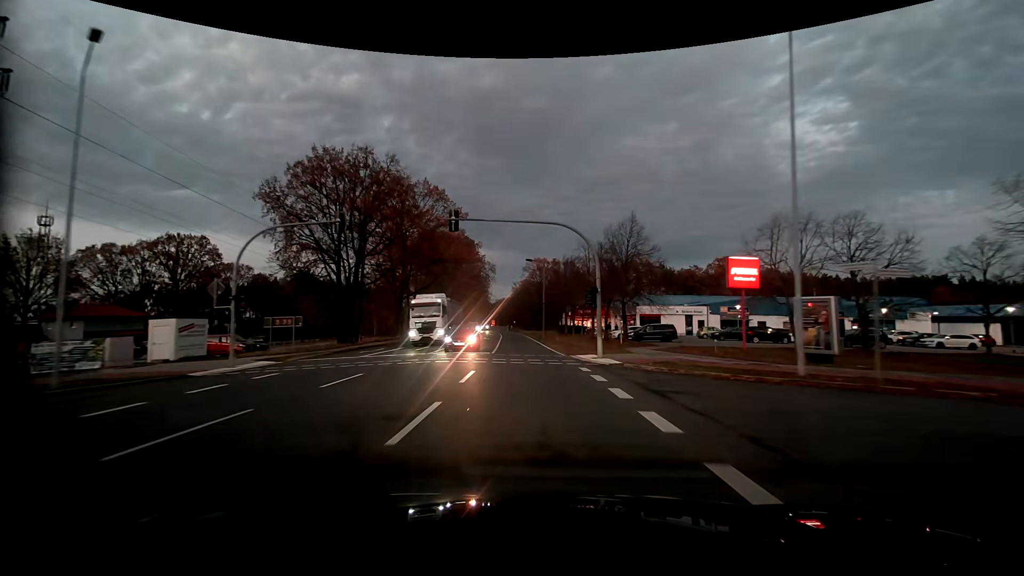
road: primary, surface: asphalt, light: Dusk
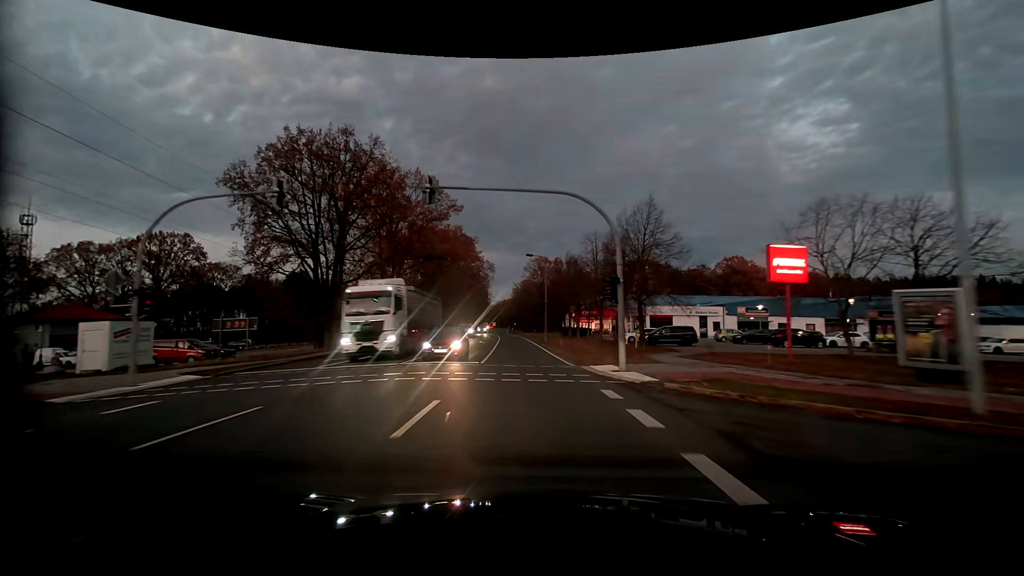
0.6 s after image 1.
(0.0, +5.6) m; 0°
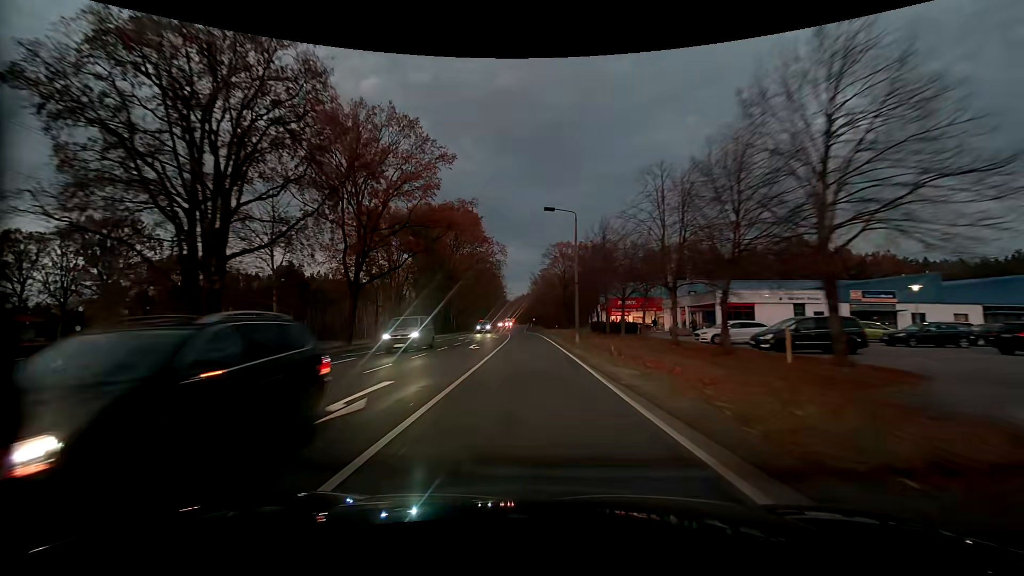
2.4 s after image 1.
(-0.4, +18.9) m; -2°
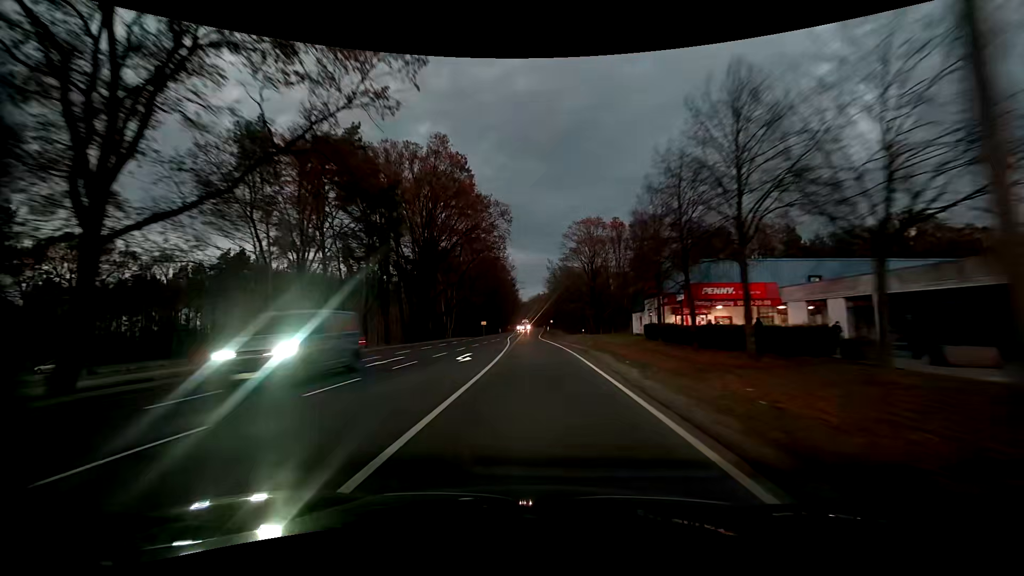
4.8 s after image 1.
(-0.5, +29.4) m; -1°
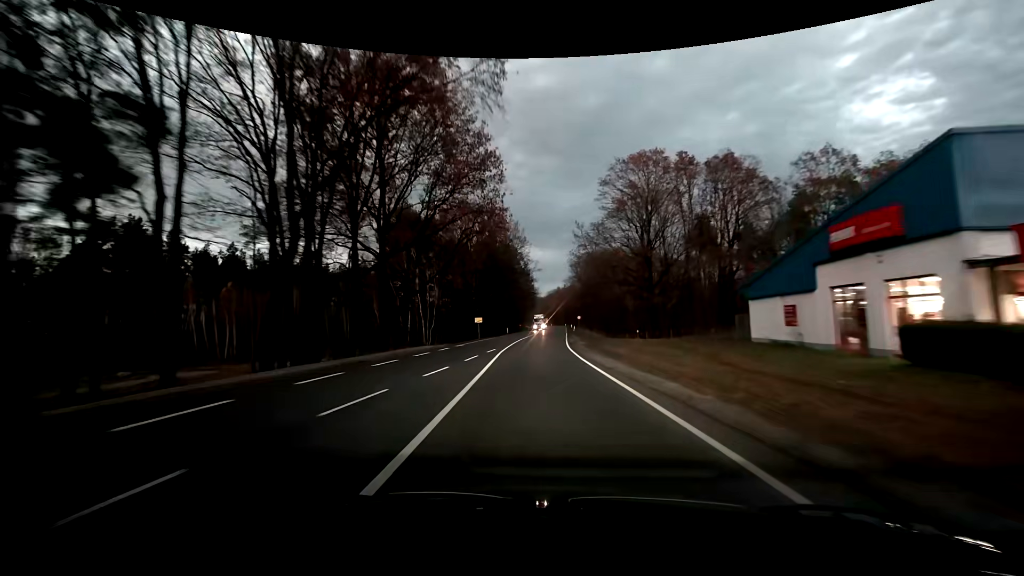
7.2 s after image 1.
(-0.8, +32.4) m; -3°
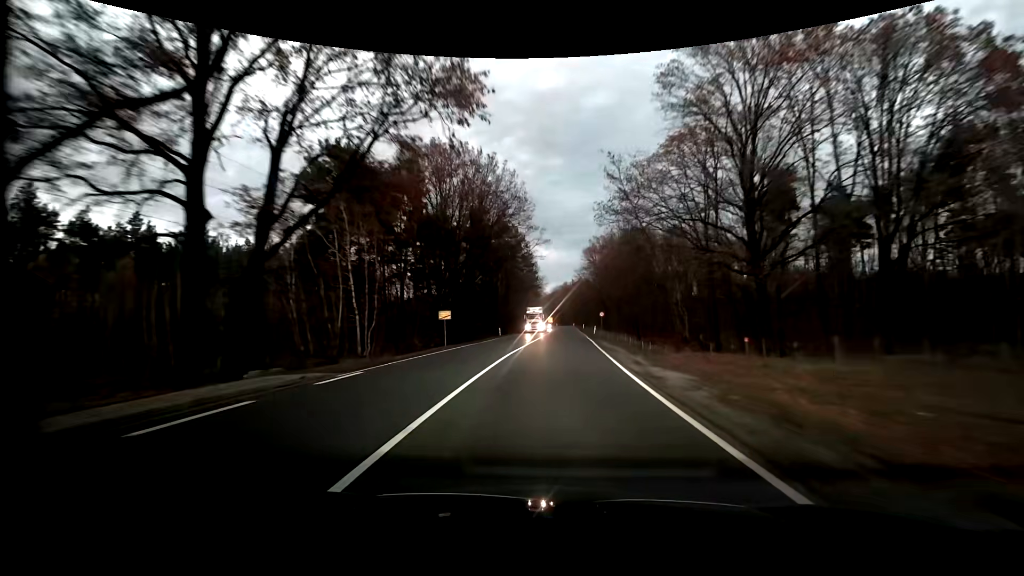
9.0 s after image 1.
(-0.2, +25.1) m; -1°
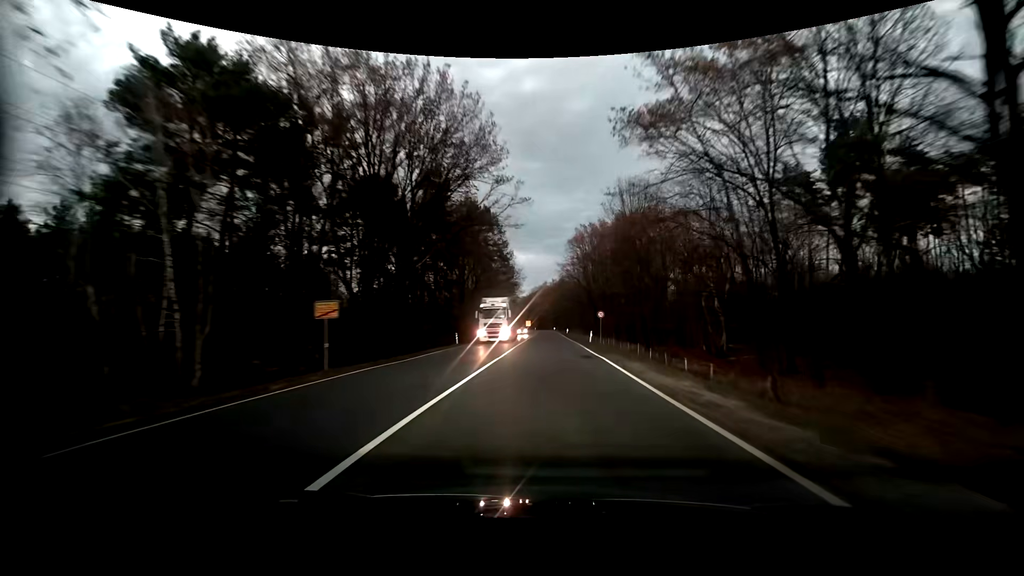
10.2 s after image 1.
(+0.4, +17.8) m; +3°
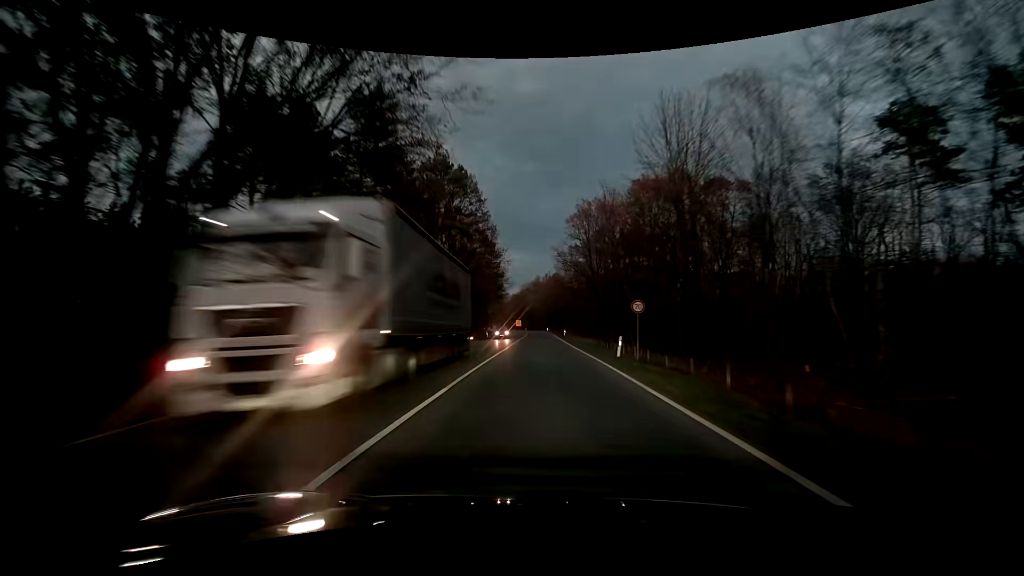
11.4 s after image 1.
(+0.2, +18.9) m; +1°
(0, +10) (0, +20) (0, +30) (0, +40) (0, +50) (+1, +60) (+1, +70) (+1, +80) (+1, +90) (+1, +100) m
